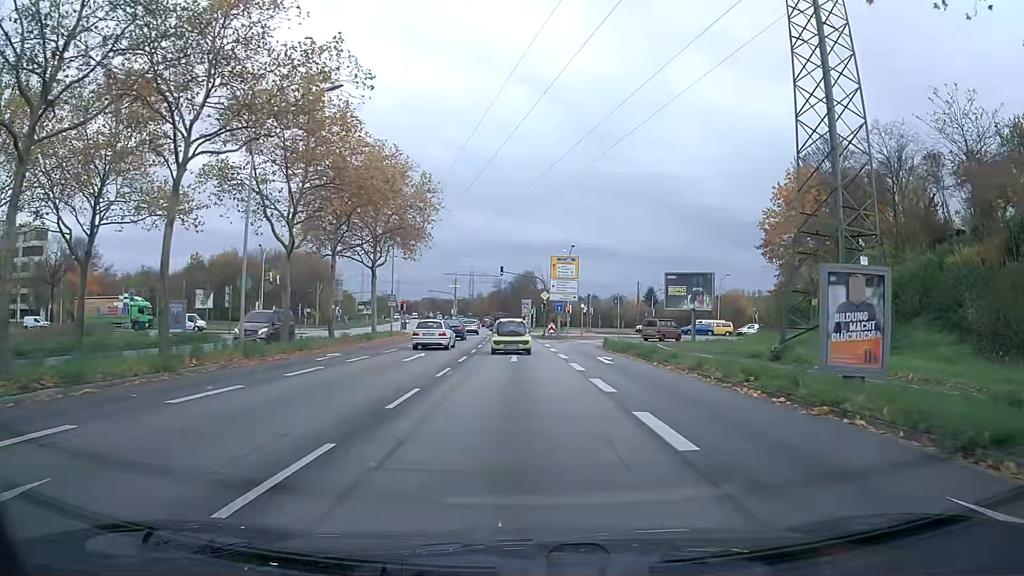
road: primary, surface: asphalt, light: Day
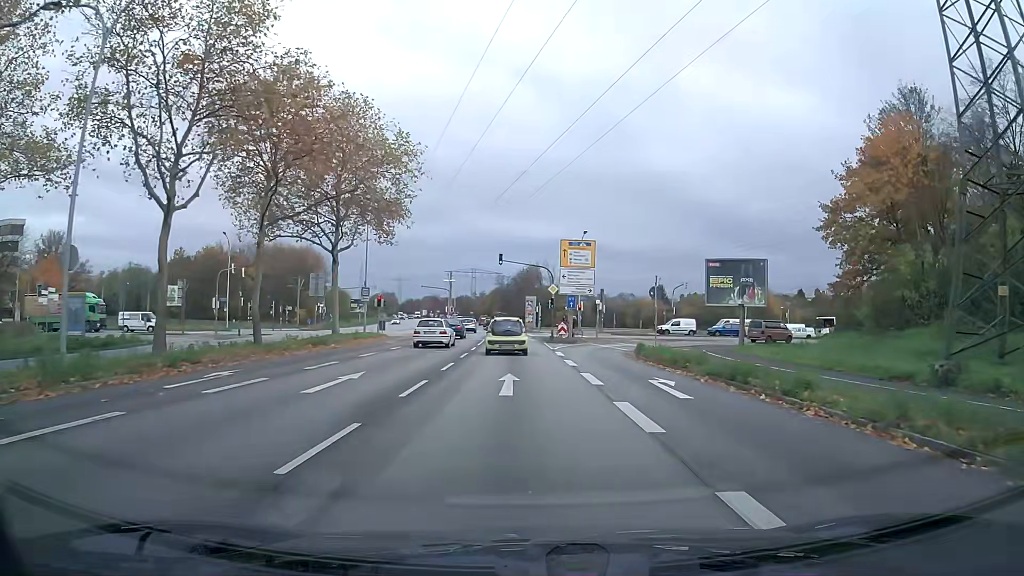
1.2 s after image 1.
(0.0, +10.9) m; 0°
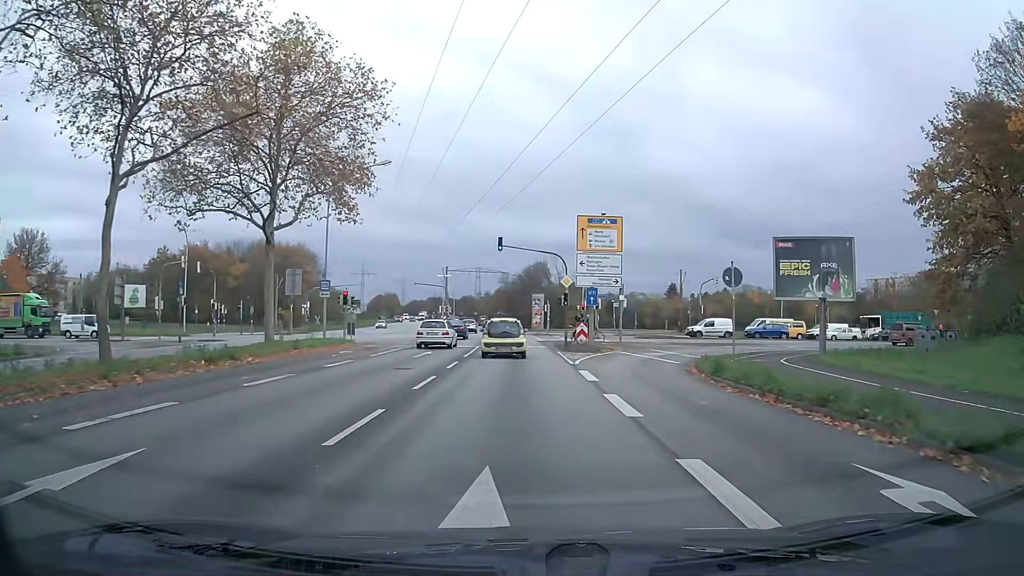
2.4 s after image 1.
(-0.1, +10.8) m; -1°
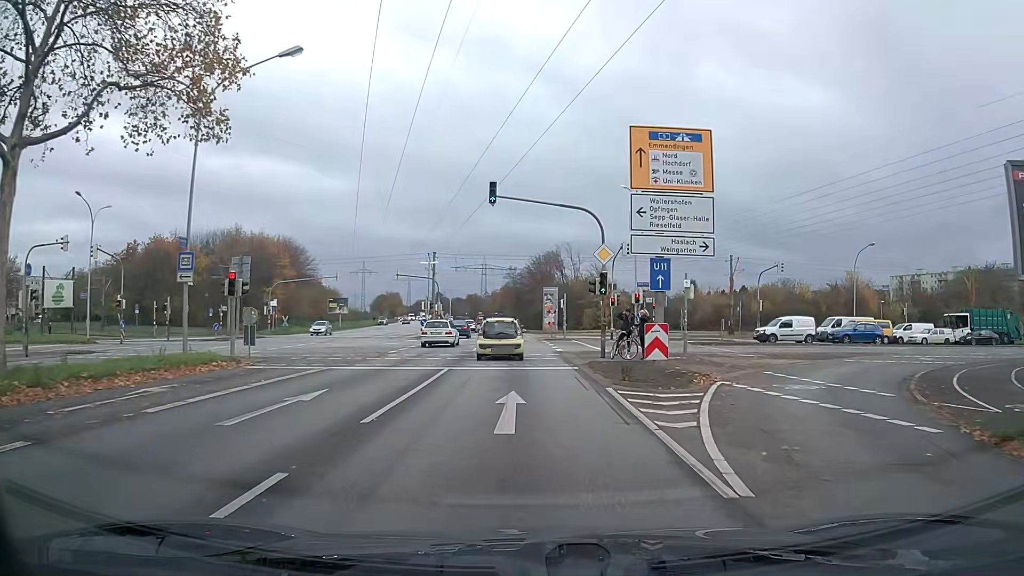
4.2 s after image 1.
(-0.1, +16.6) m; -1°
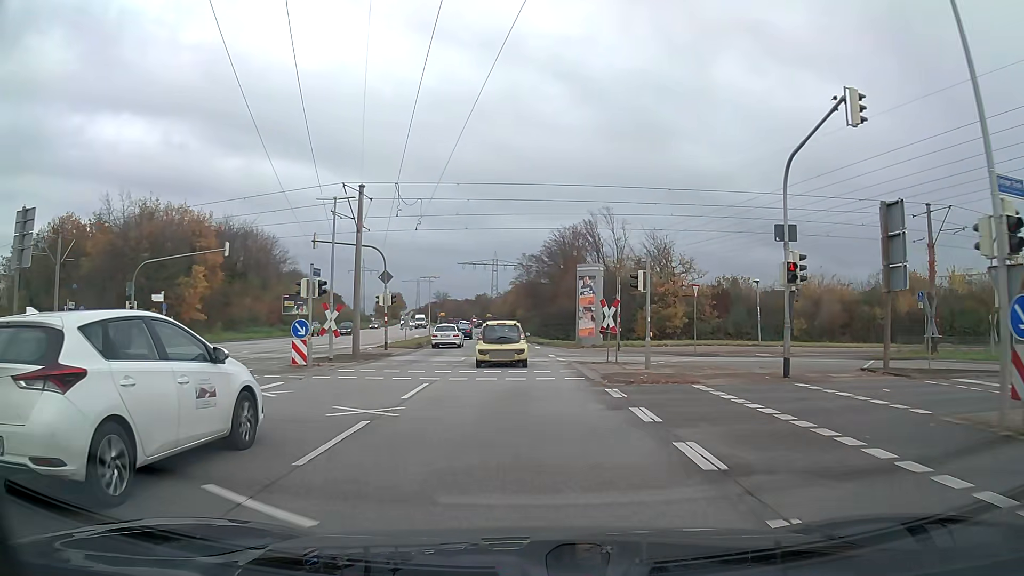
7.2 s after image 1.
(-0.4, +30.8) m; -1°
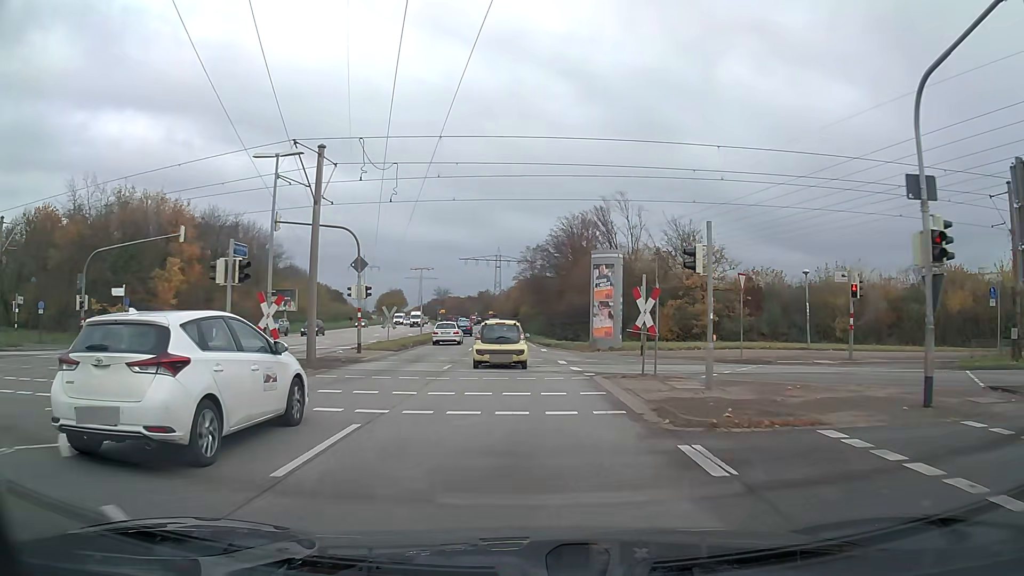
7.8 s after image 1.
(0.0, +6.6) m; 0°
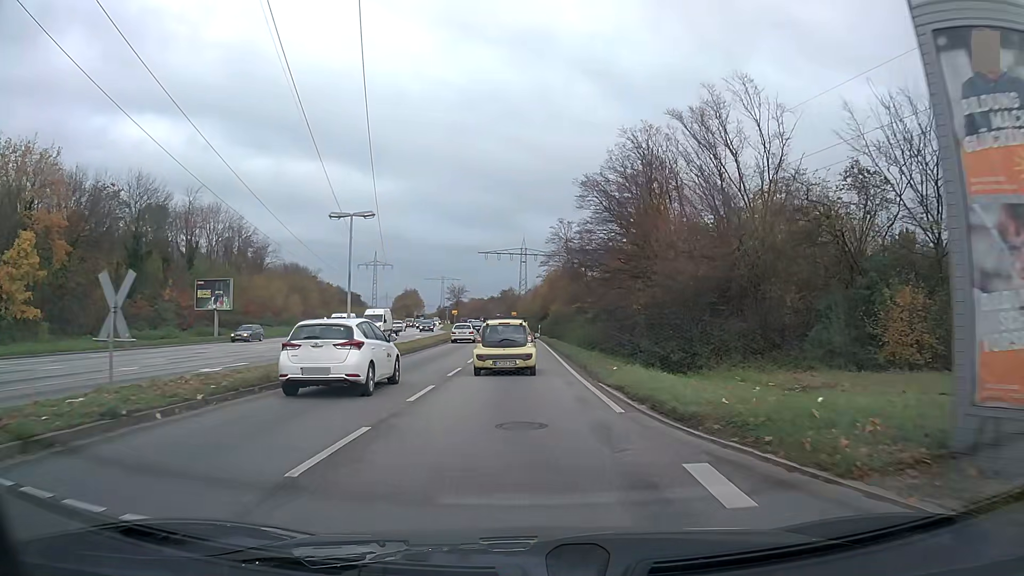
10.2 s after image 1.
(-0.5, +27.3) m; -2°
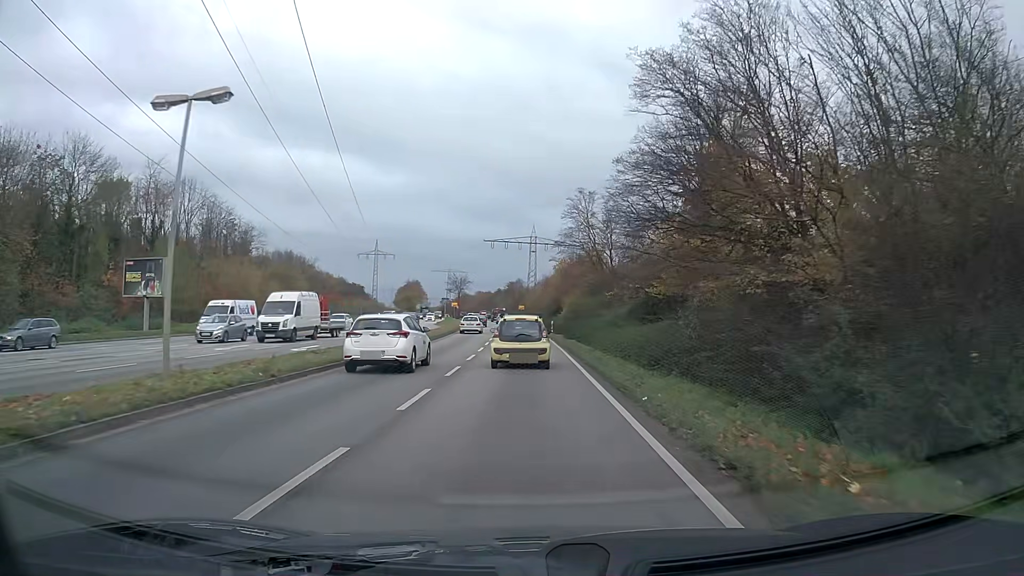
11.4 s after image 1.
(-0.1, +13.8) m; 0°
(0, +10) (0, +20) (0, +30) (0, +40) (-1, +50) (-1, +60) (-2, +70) (-2, +80) (-3, +90) (-4, +100) m
